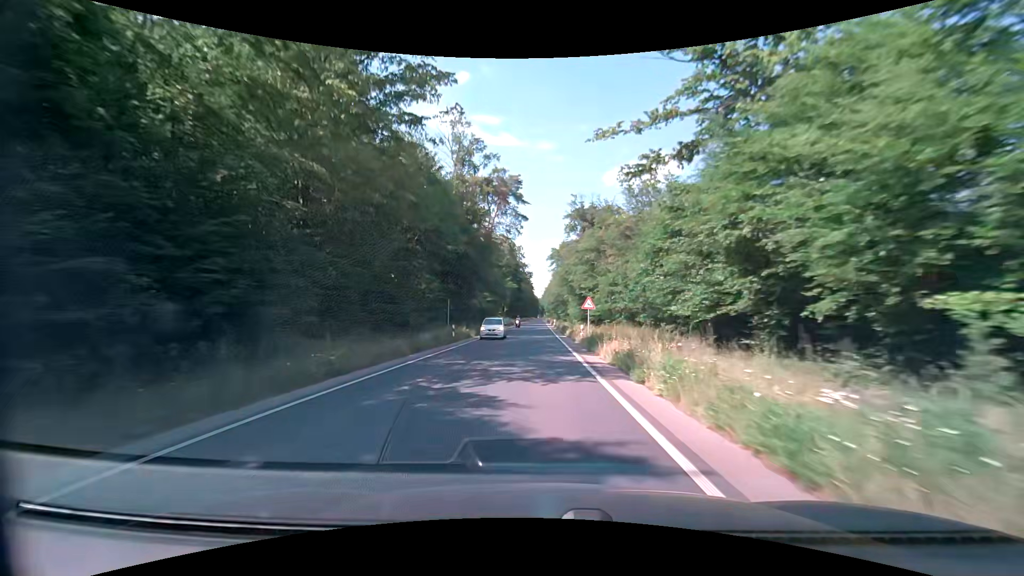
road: secondary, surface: asphalt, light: Day
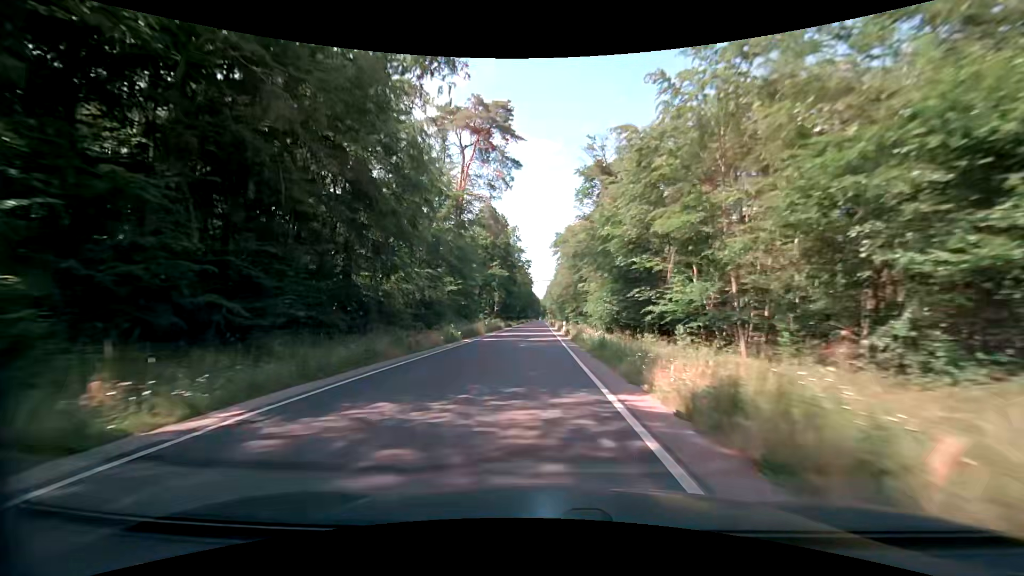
(0.0, +31.9) m; 0°
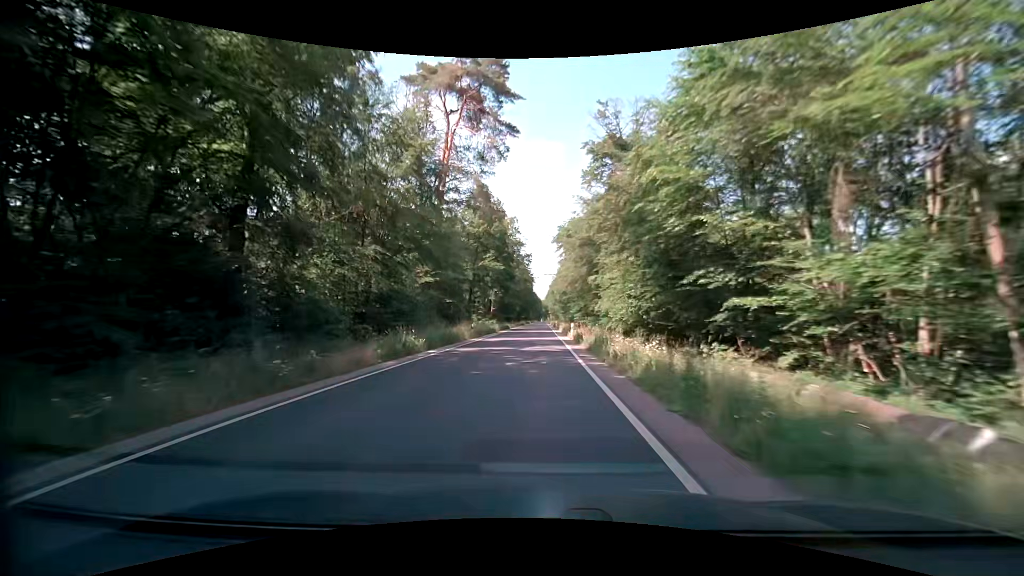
(0.0, +10.6) m; 0°
(0, +10) (0, +20) (0, +30) (0, +40) (-1, +50) (-1, +60) (-1, +70) (-1, +80) (-1, +90) (-1, +100) m
